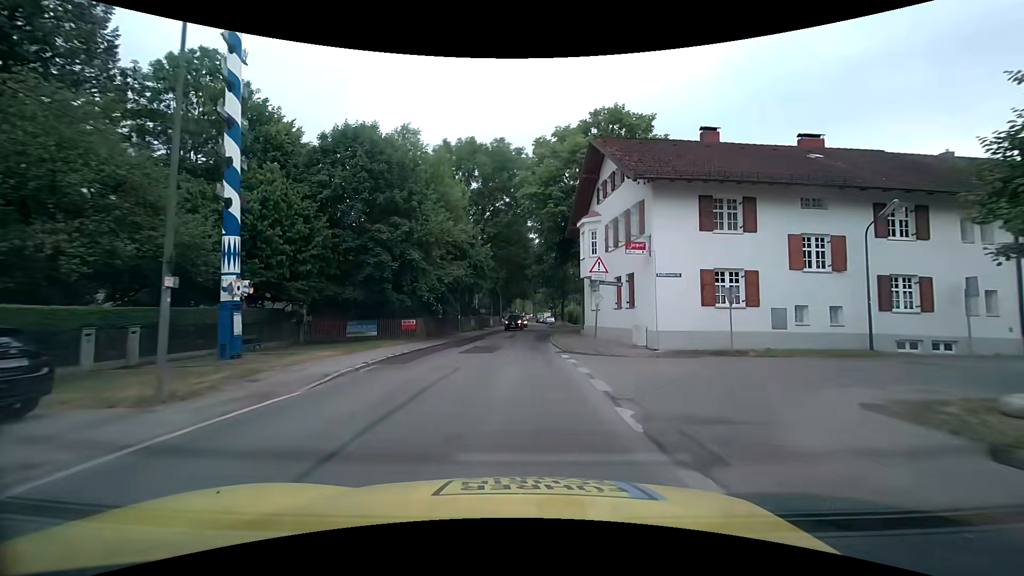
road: tertiary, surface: asphalt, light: Day
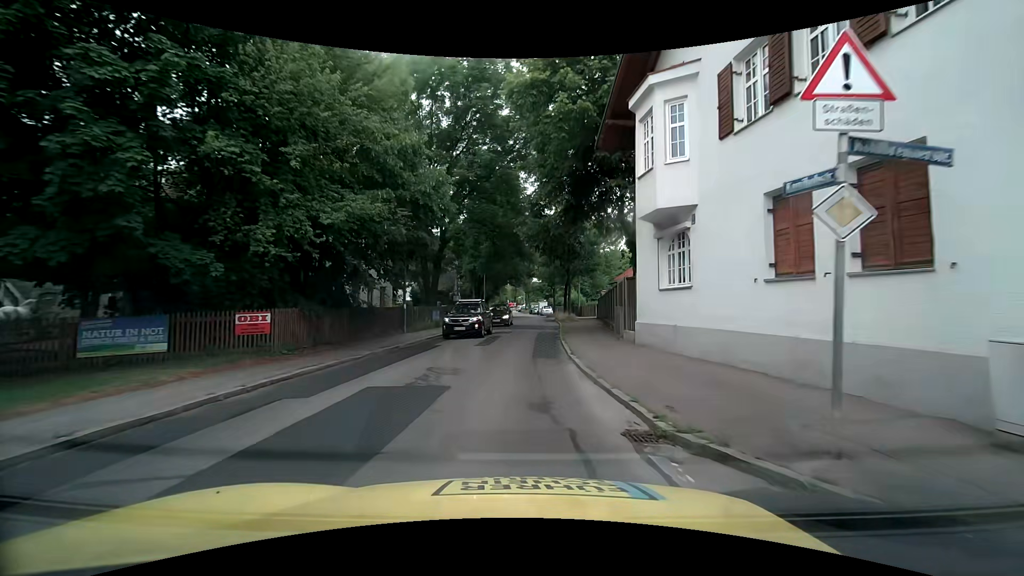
(+0.1, +16.7) m; +1°
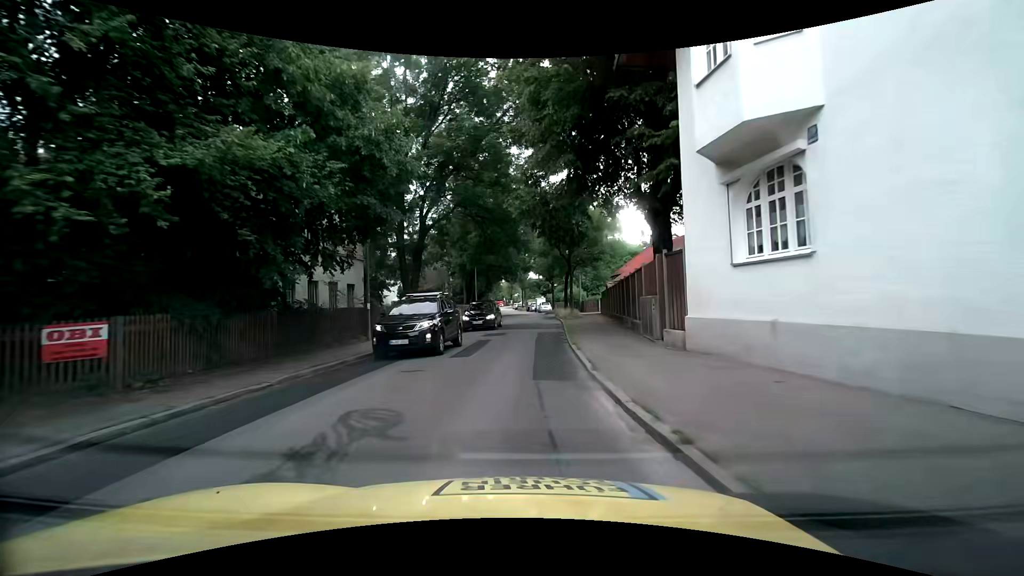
(0.0, +5.2) m; +1°
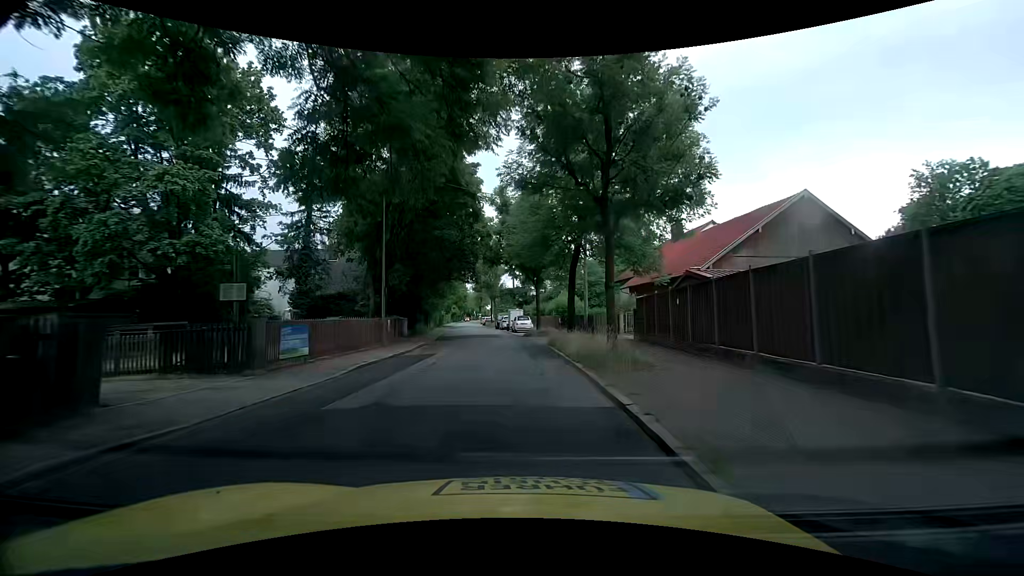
(0.0, +25.1) m; +3°
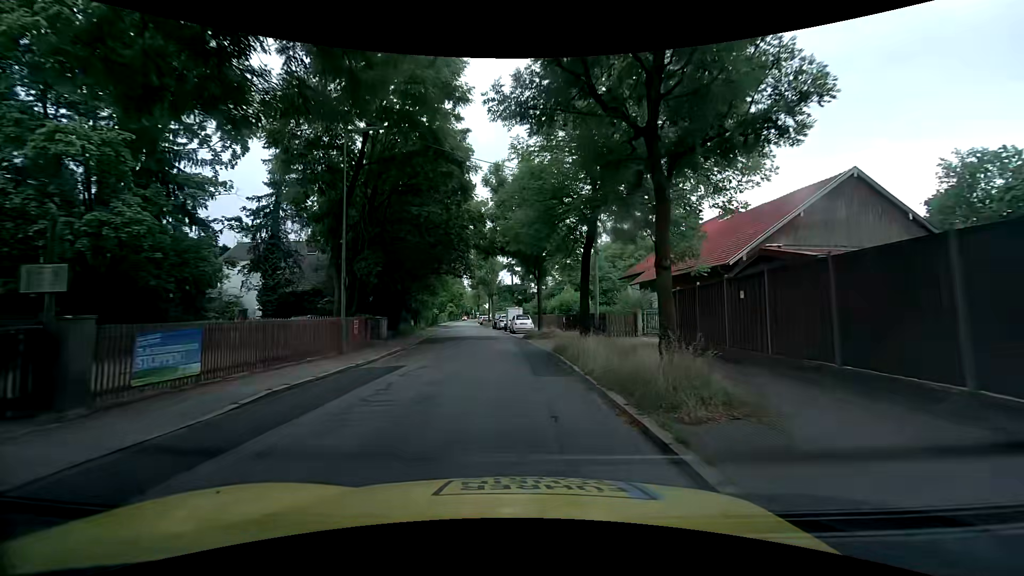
(-0.1, +5.1) m; -1°
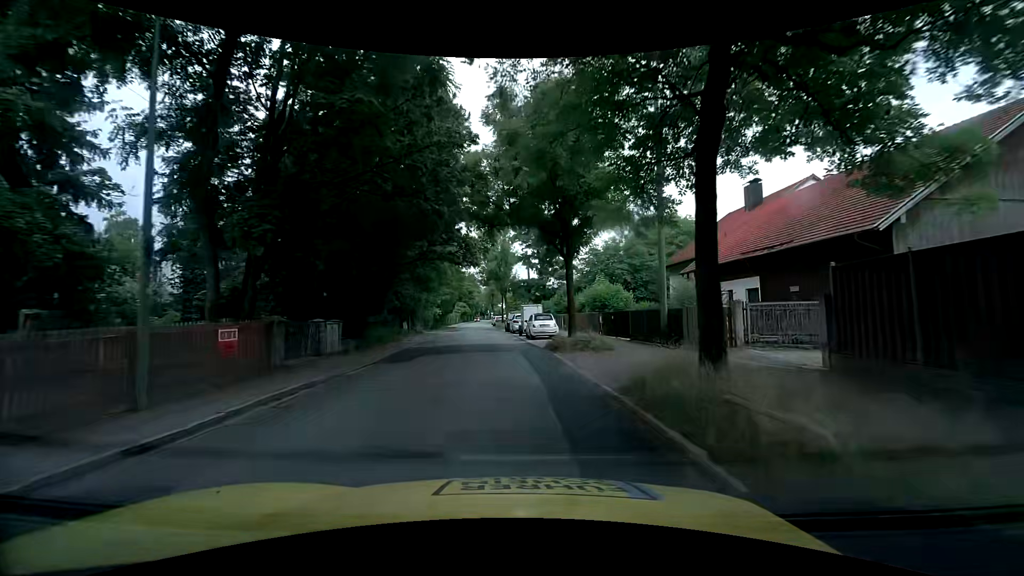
(0.0, +10.3) m; -1°
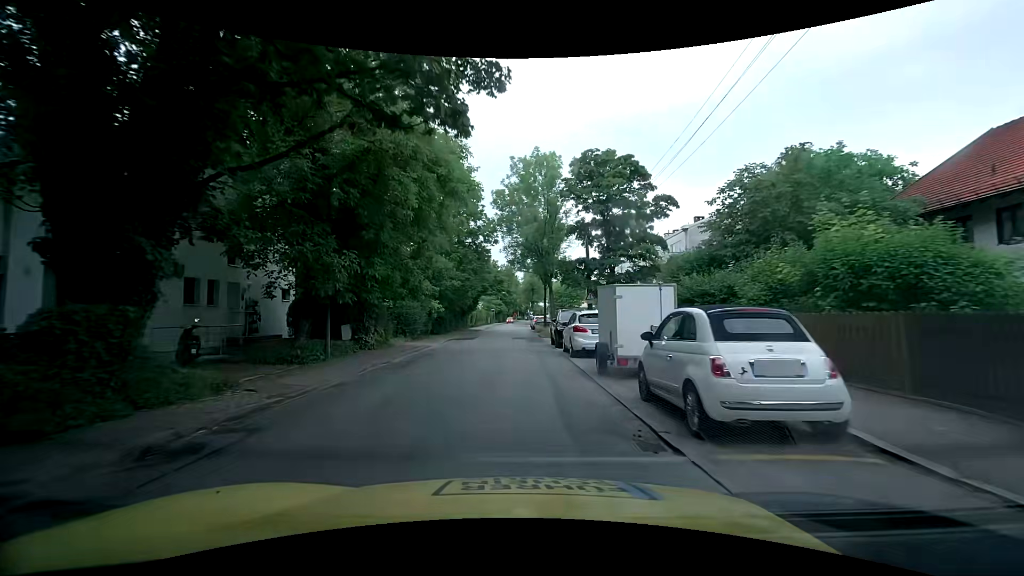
(-1.0, +22.6) m; -3°
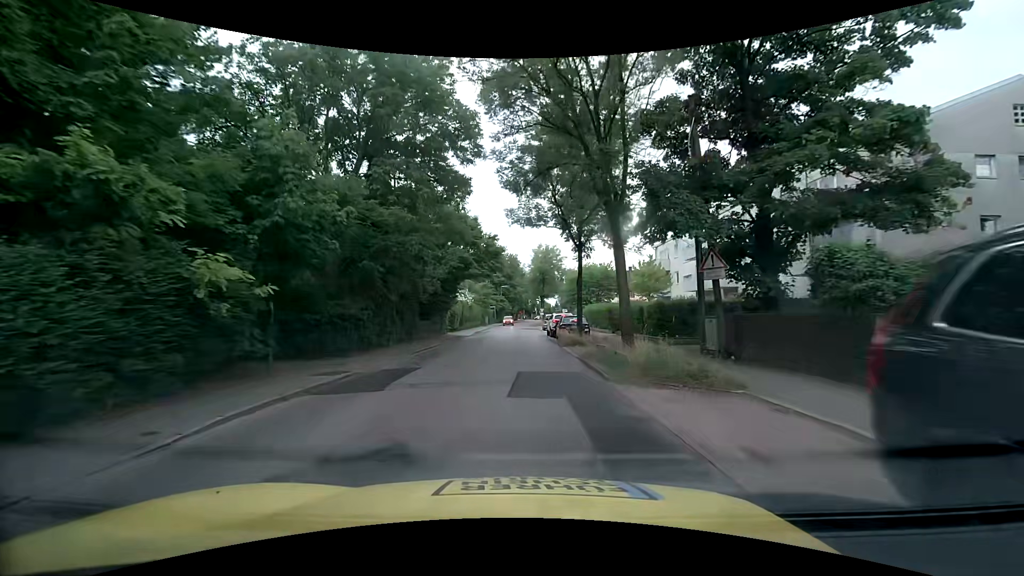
(-0.9, +23.5) m; -2°
(0, +10) (0, +20) (0, +30) (0, +40) (0, +50) (+1, +60) (+1, +70) (+1, +80) (+2, +90) (+2, +100) m
